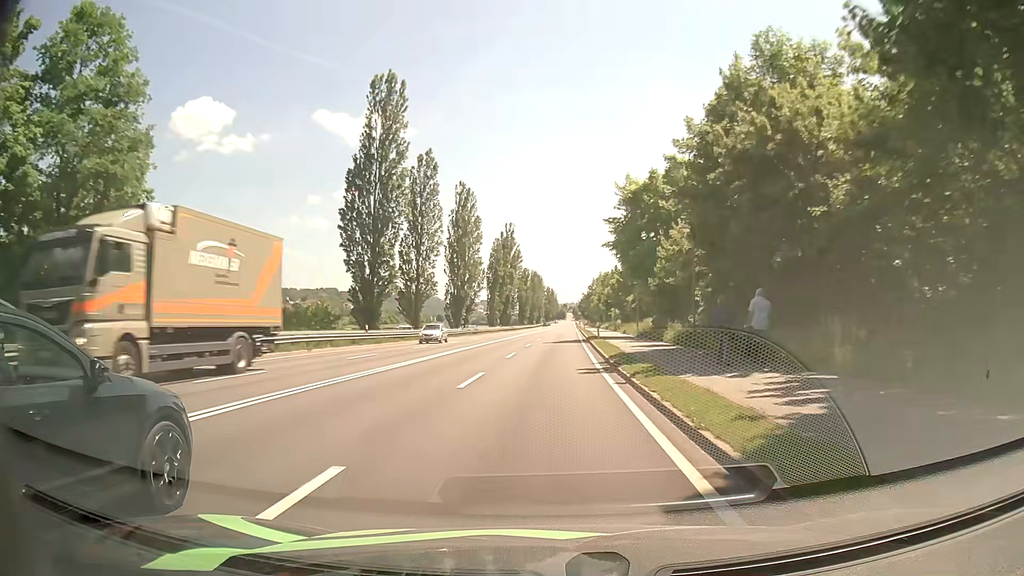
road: primary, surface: asphalt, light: Day
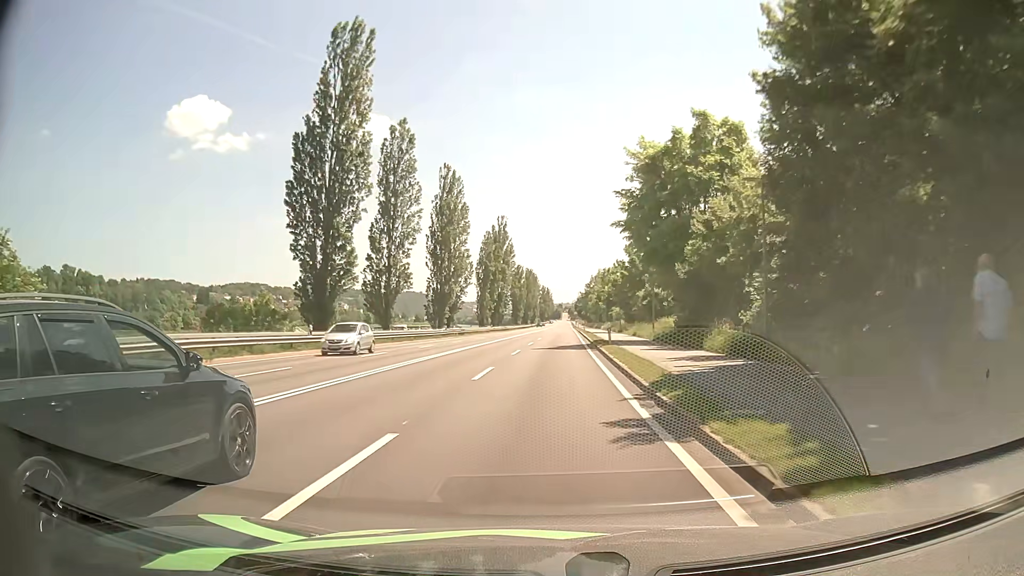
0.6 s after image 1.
(0.0, +10.1) m; 0°
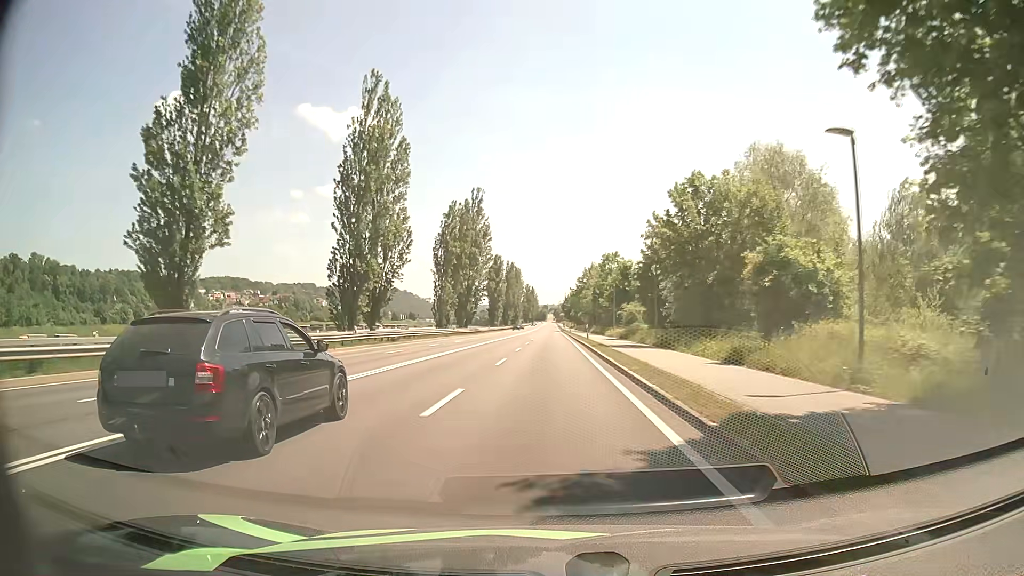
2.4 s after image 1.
(+0.3, +30.3) m; +1°
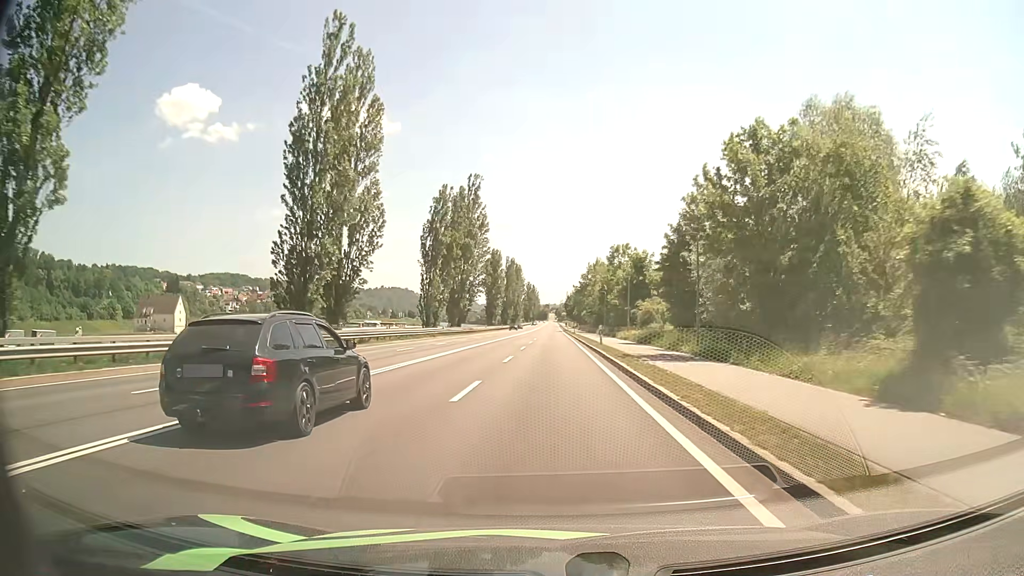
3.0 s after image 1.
(0.0, +10.1) m; -1°
